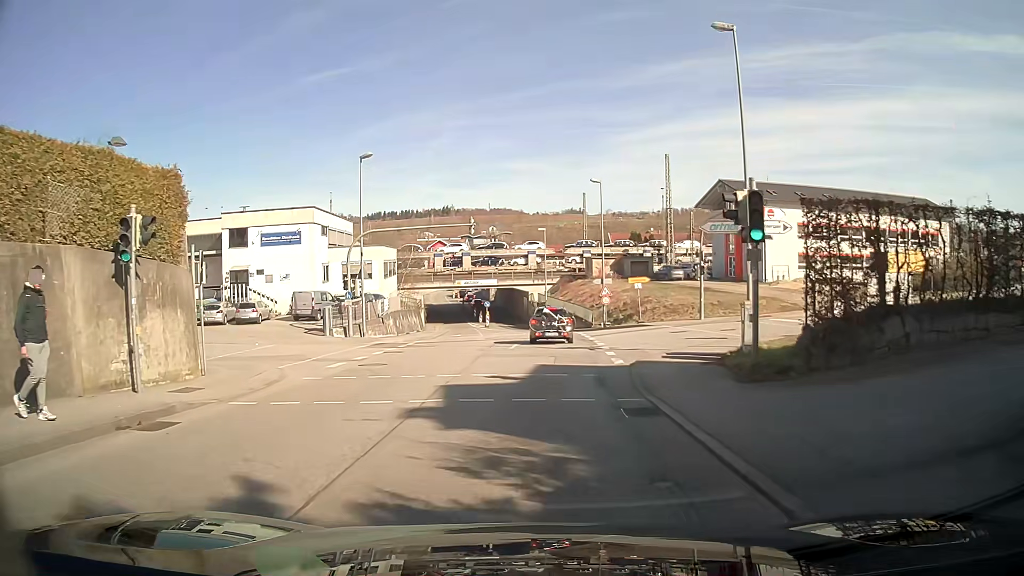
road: tertiary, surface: asphalt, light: Day
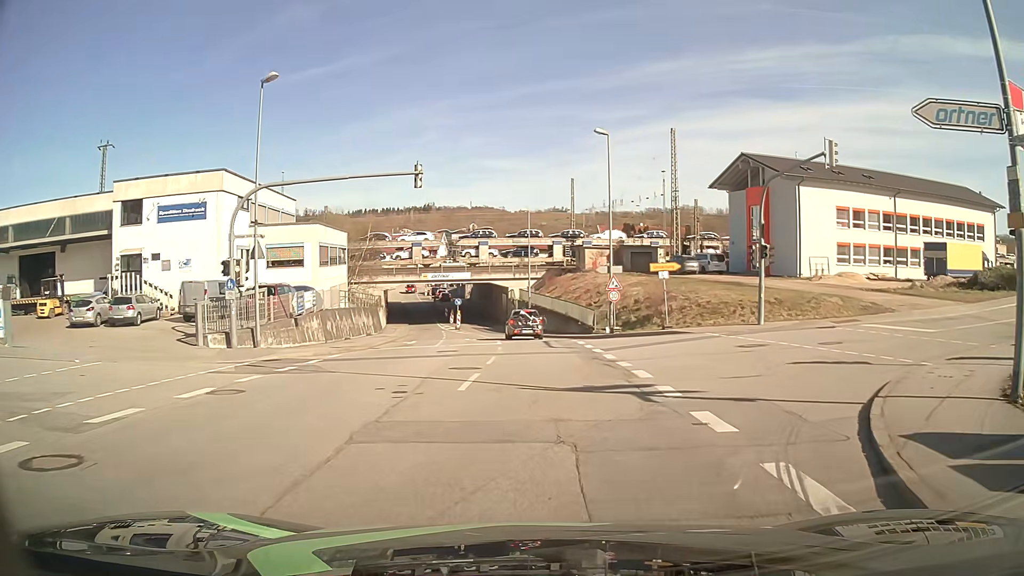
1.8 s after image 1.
(+0.2, +13.0) m; +2°
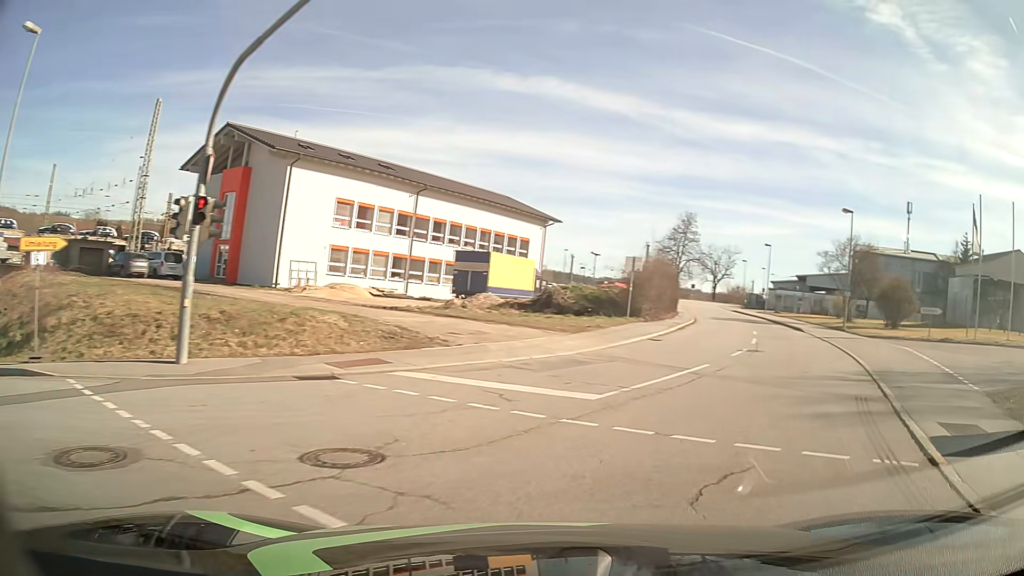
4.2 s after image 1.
(+4.7, +13.5) m; +46°
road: residential
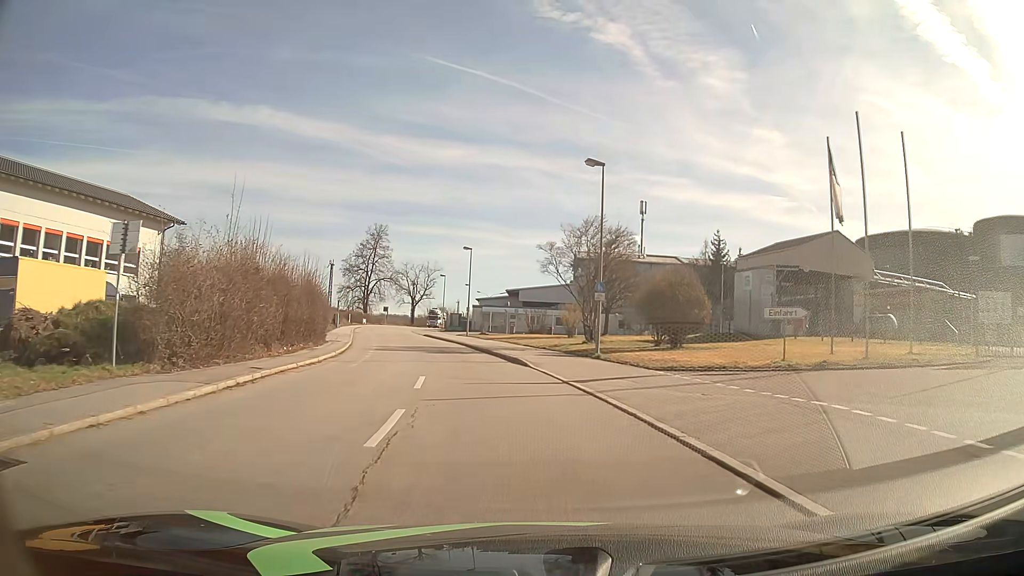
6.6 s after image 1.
(+5.9, +17.5) m; +24°
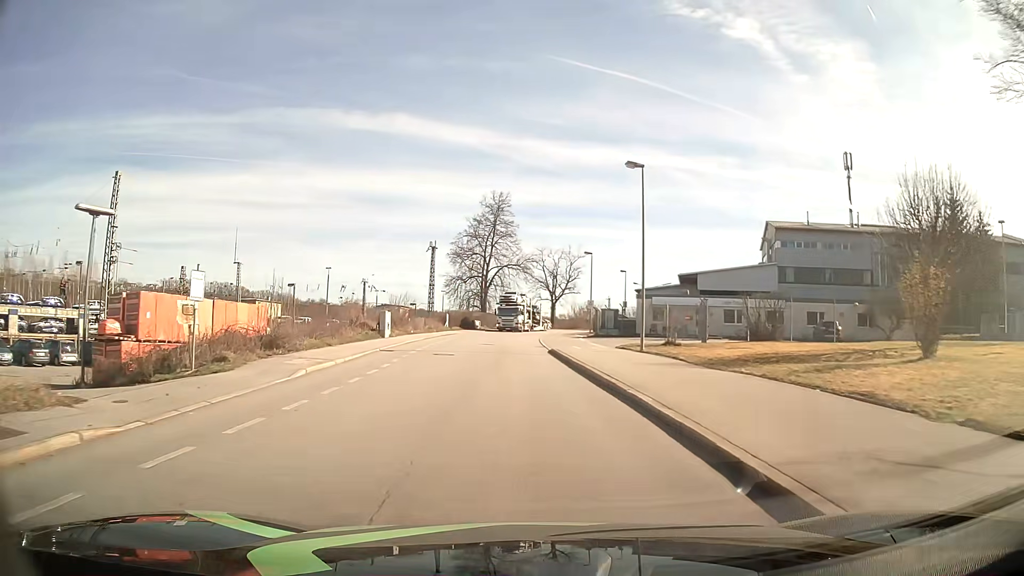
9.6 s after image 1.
(-3.9, +32.9) m; -13°
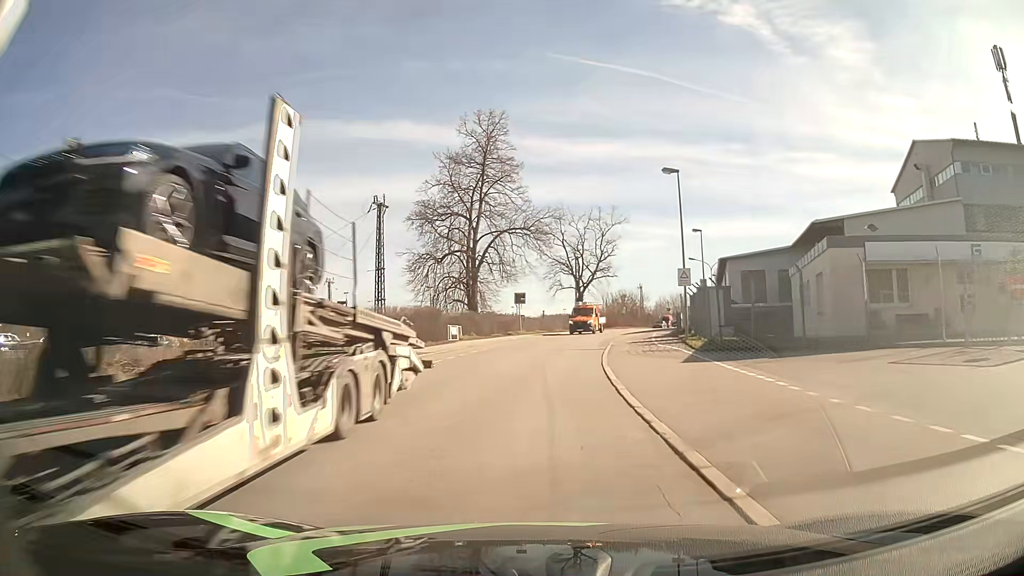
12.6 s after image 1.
(-0.7, +35.3) m; -1°
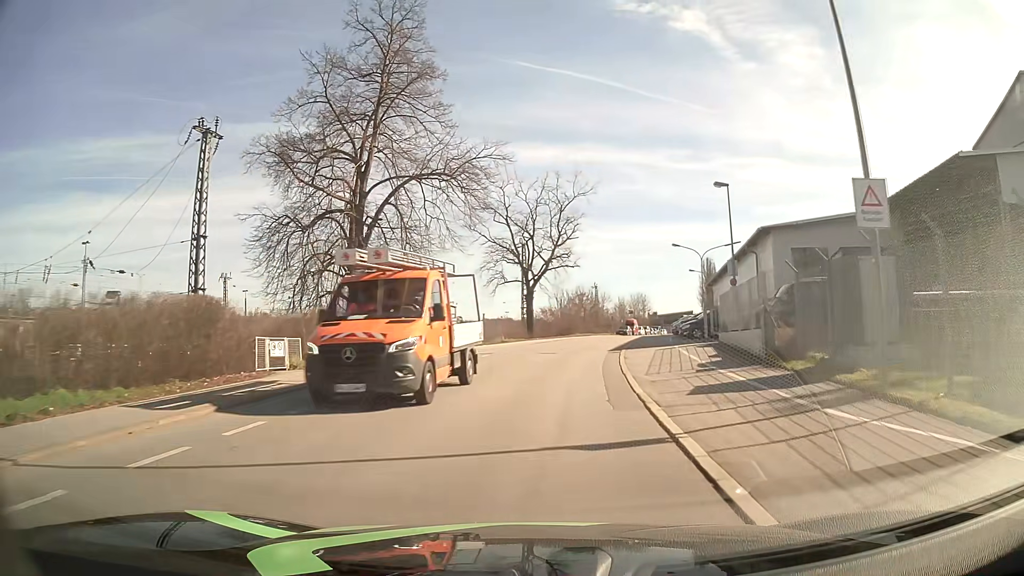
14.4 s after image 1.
(+0.5, +21.3) m; +5°
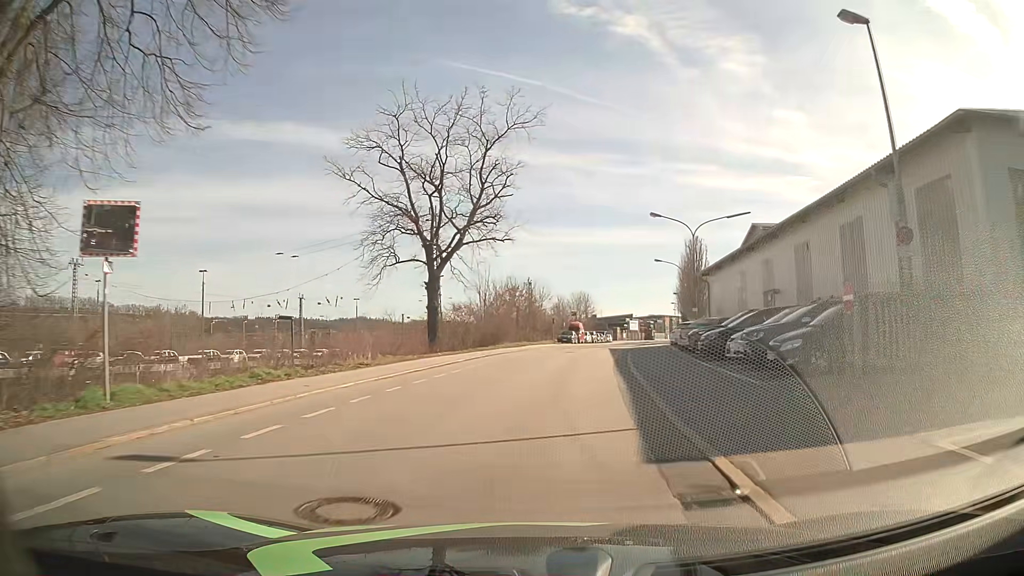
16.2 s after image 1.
(+1.0, +22.1) m; +5°
(0, +10) (+1, +20) (+2, +30) (+4, +40) (+6, +50) (+8, +59) (+10, +69) (+12, +79) (+14, +89) (+16, +99) m
